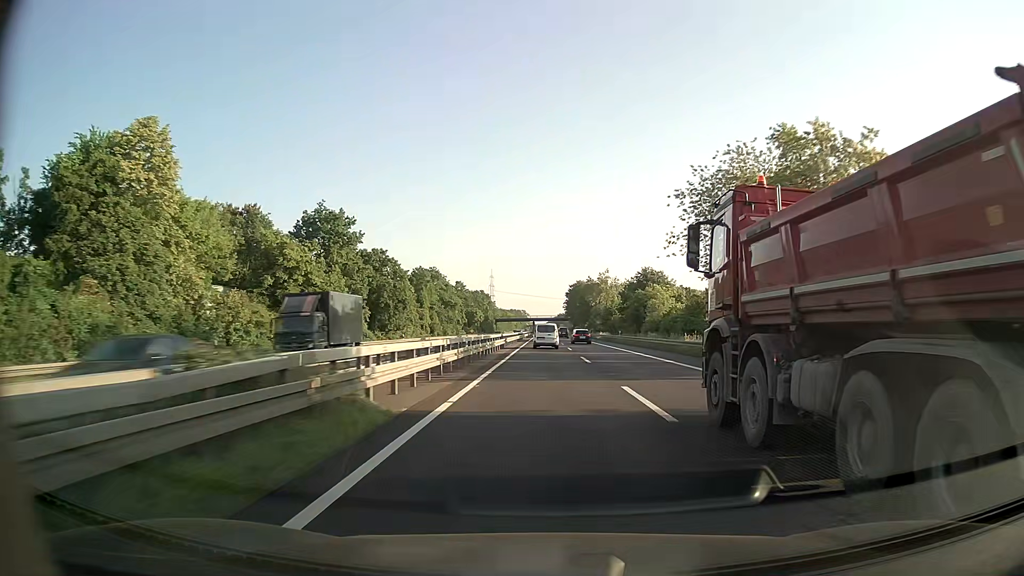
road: trunk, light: Day
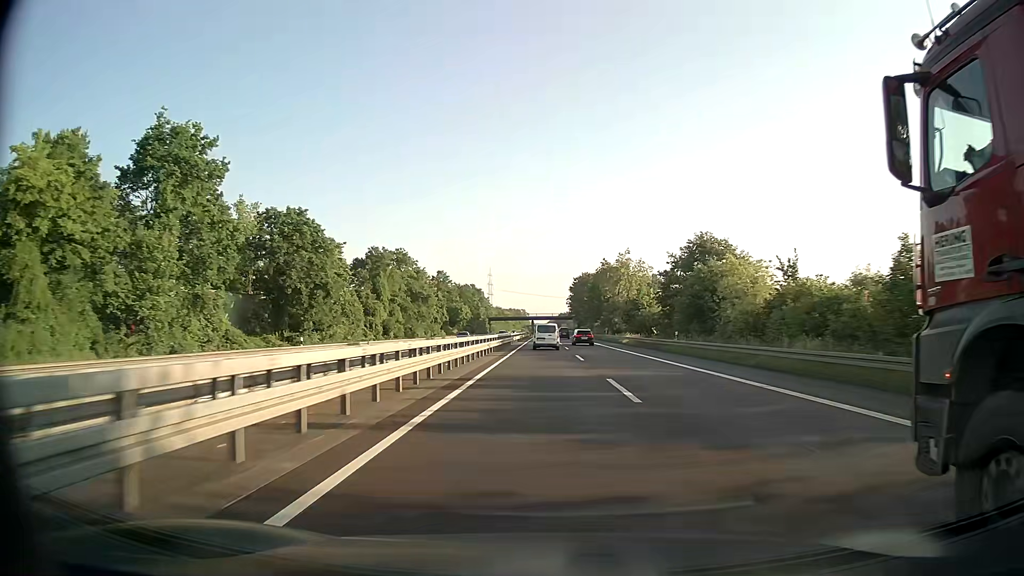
(0.0, +33.4) m; 0°
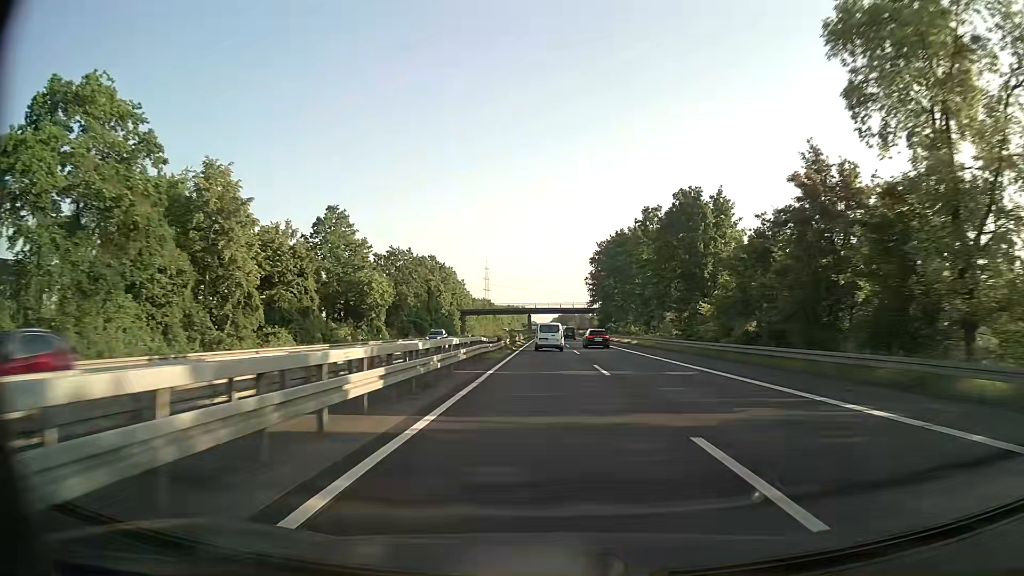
(-0.5, +82.3) m; 0°
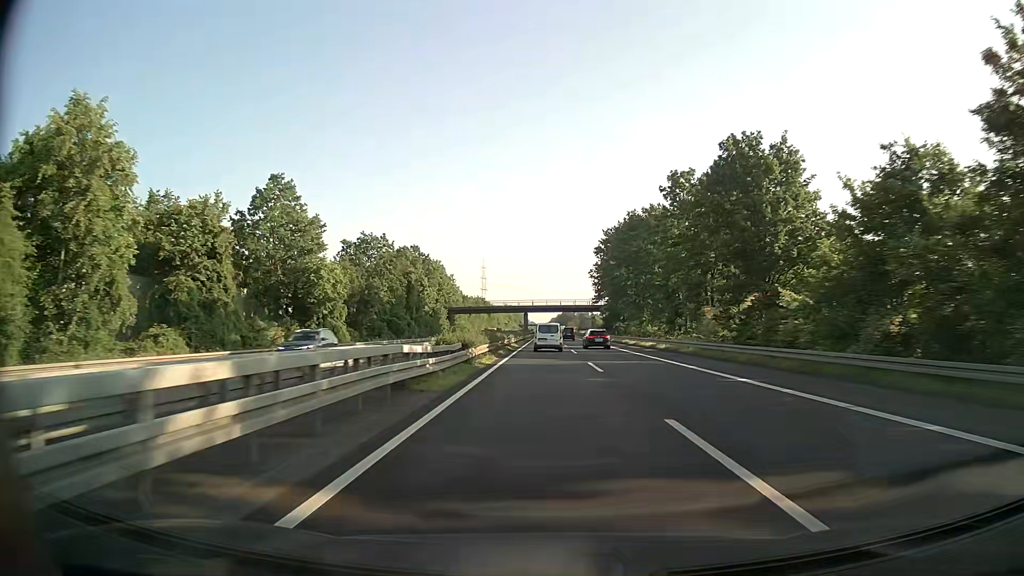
(0.0, +16.2) m; 0°
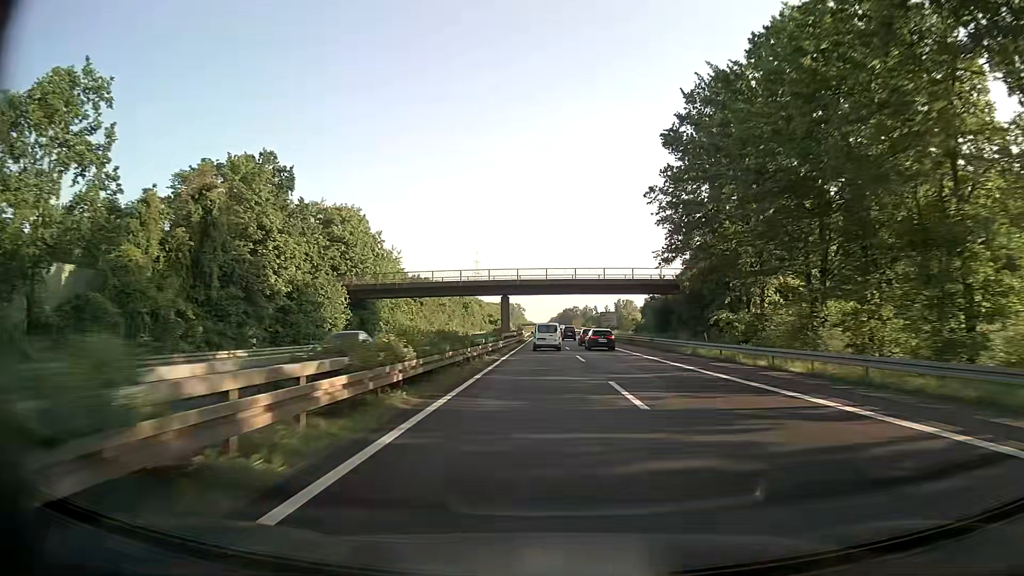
(0.0, +64.6) m; 0°
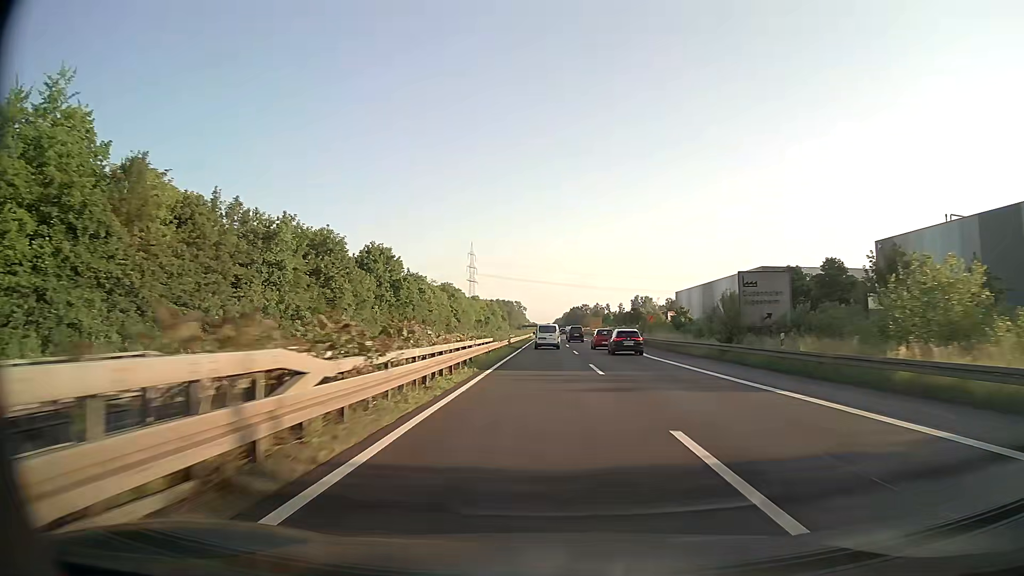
(-0.3, +80.5) m; 0°
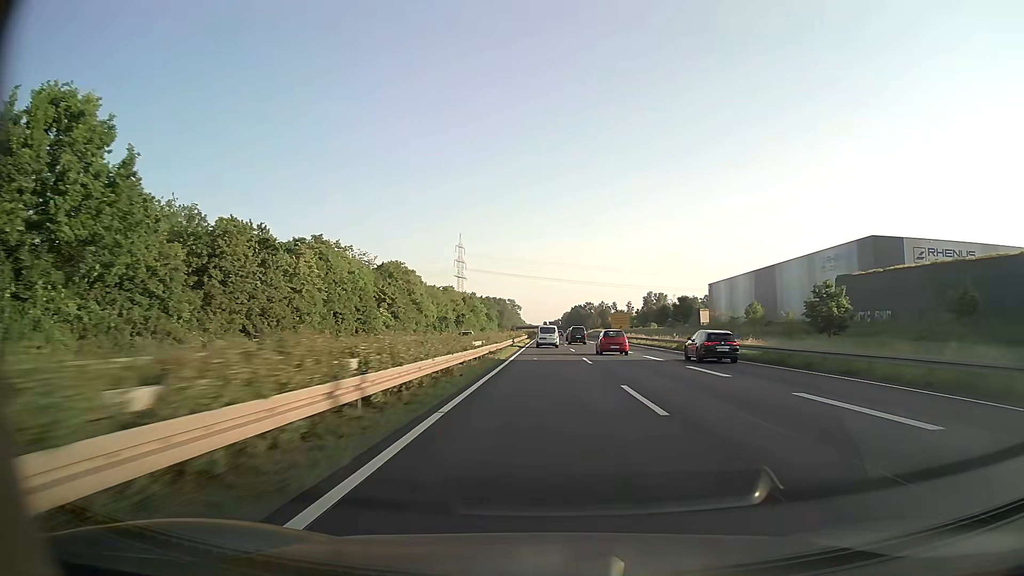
(0.0, +64.3) m; 0°
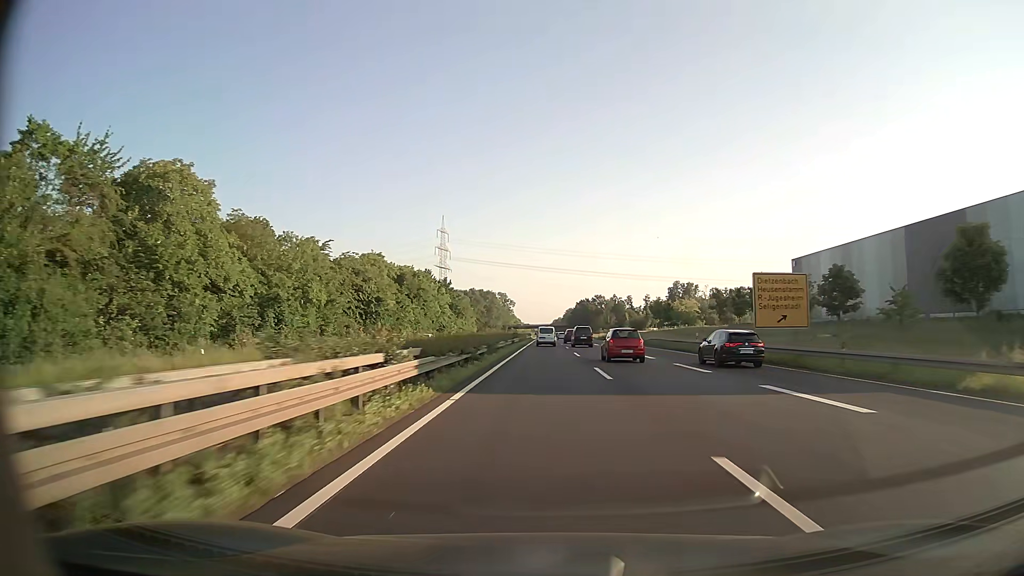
(+0.1, +82.1) m; 0°
(0, +10) (0, +20) (0, +30) (0, +40) (0, +50) (0, +60) (0, +70) (0, +80) (0, +90) (0, +100) m
